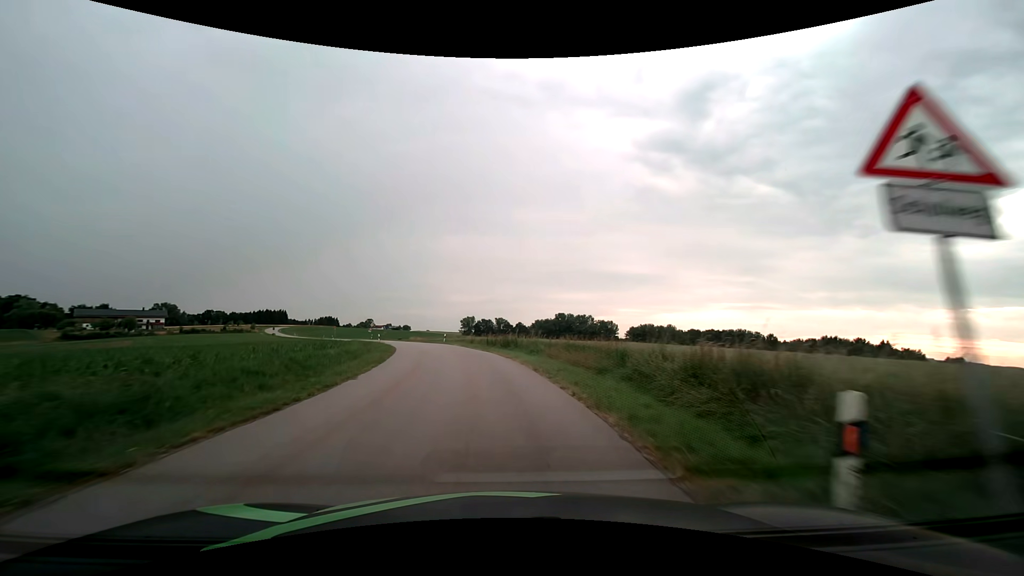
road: tertiary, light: Day
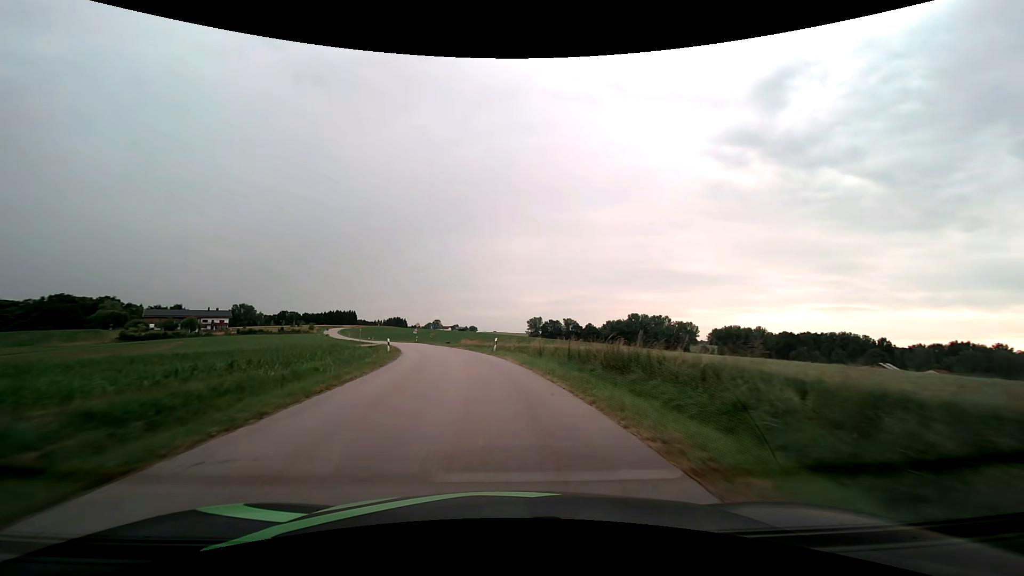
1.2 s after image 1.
(-1.4, +21.7) m; -7°
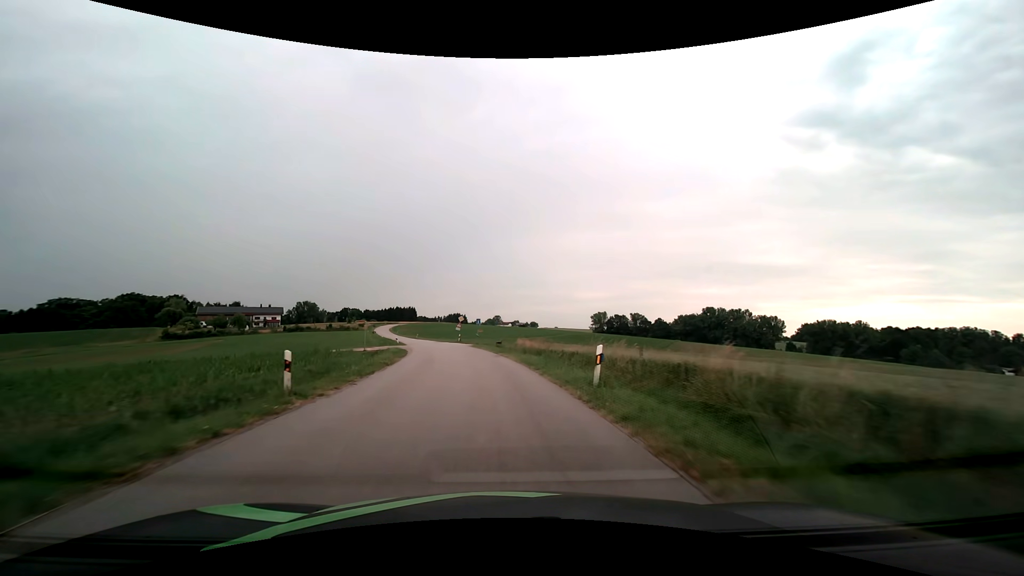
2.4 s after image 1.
(-1.4, +21.8) m; -7°
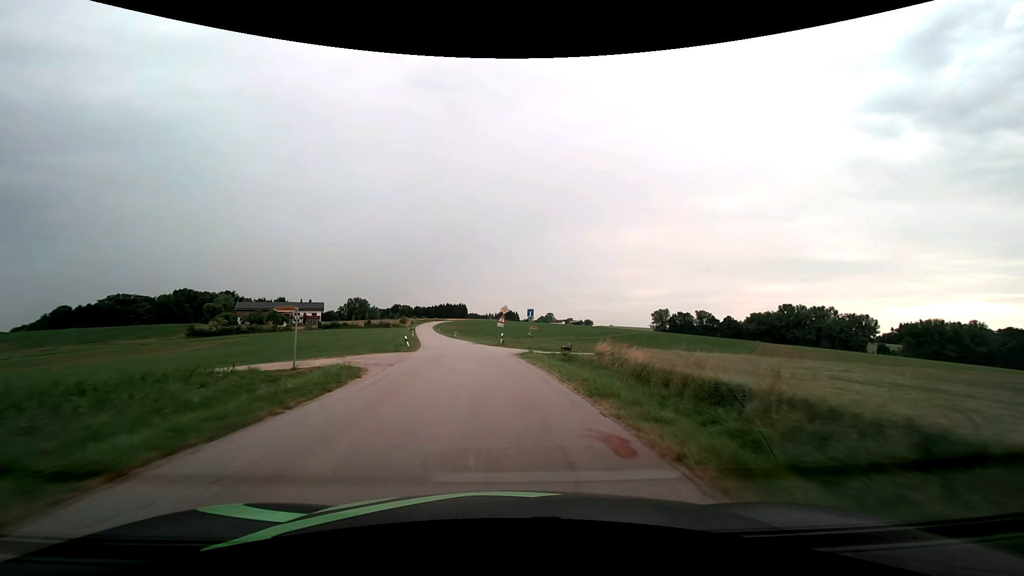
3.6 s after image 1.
(-1.1, +21.9) m; -6°
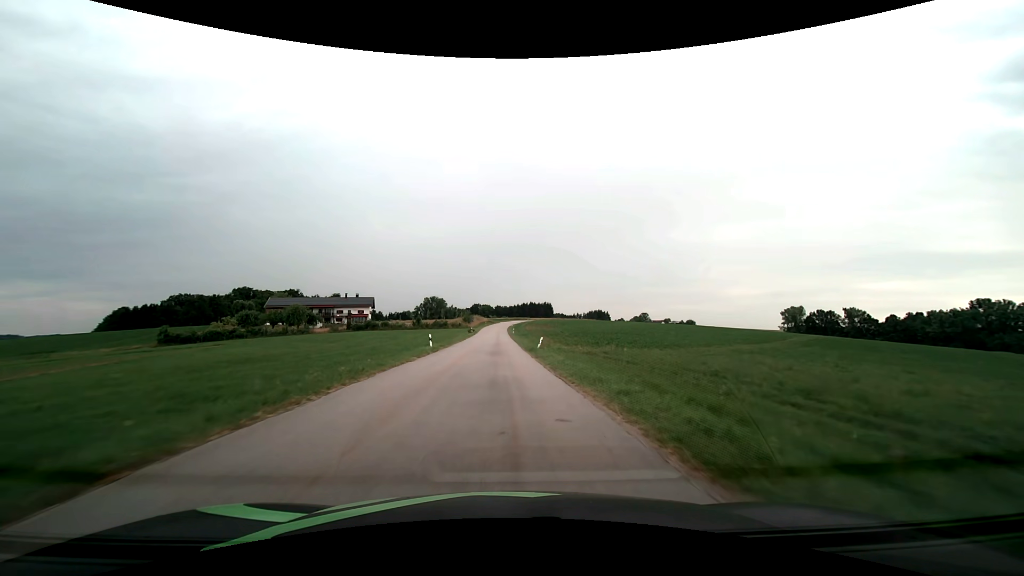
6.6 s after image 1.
(-5.6, +54.3) m; -10°
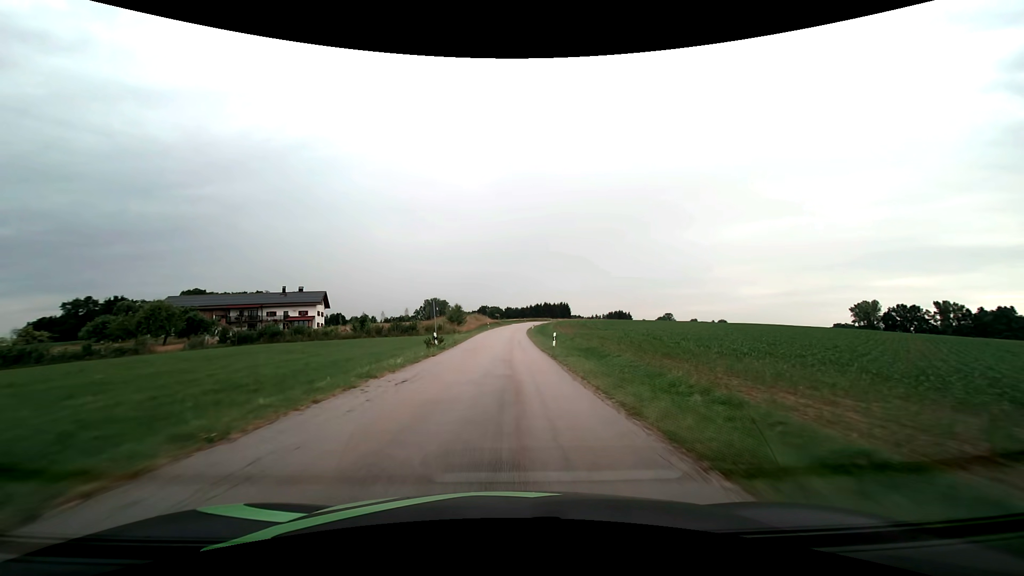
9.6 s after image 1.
(-1.2, +54.1) m; -1°
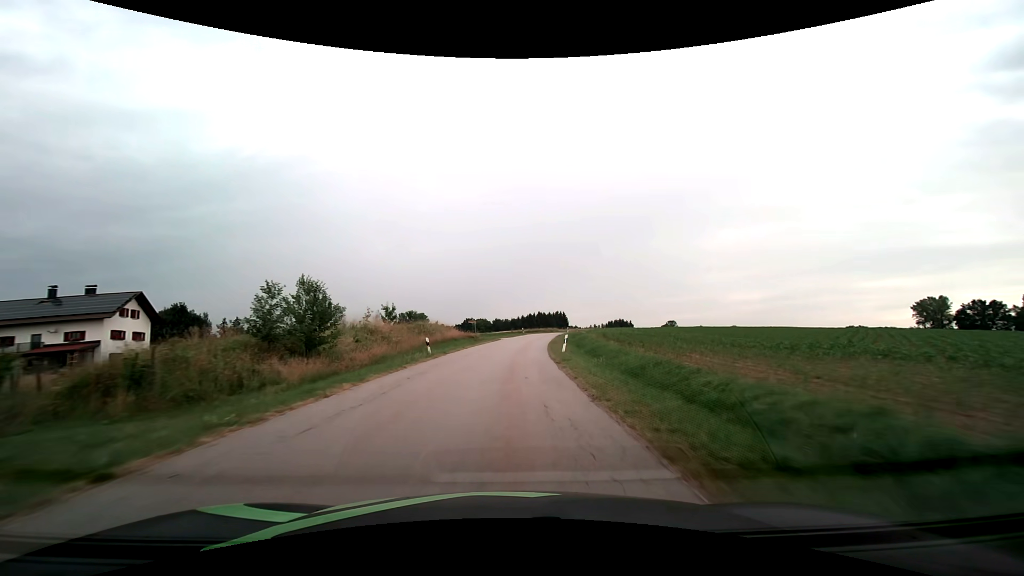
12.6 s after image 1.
(+0.5, +53.4) m; +1°
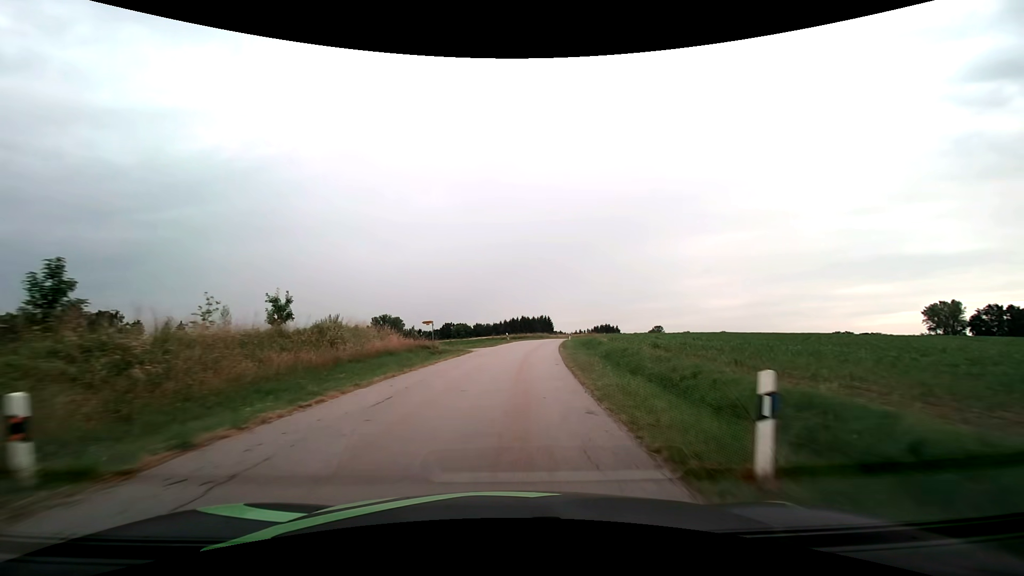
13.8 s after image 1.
(+0.3, +21.2) m; +2°
(0, +10) (+1, +20) (+1, +30) (+3, +40) (+4, +50) (+5, +60) (+7, +69) (+10, +79) (+13, +89) (+16, +98) m
